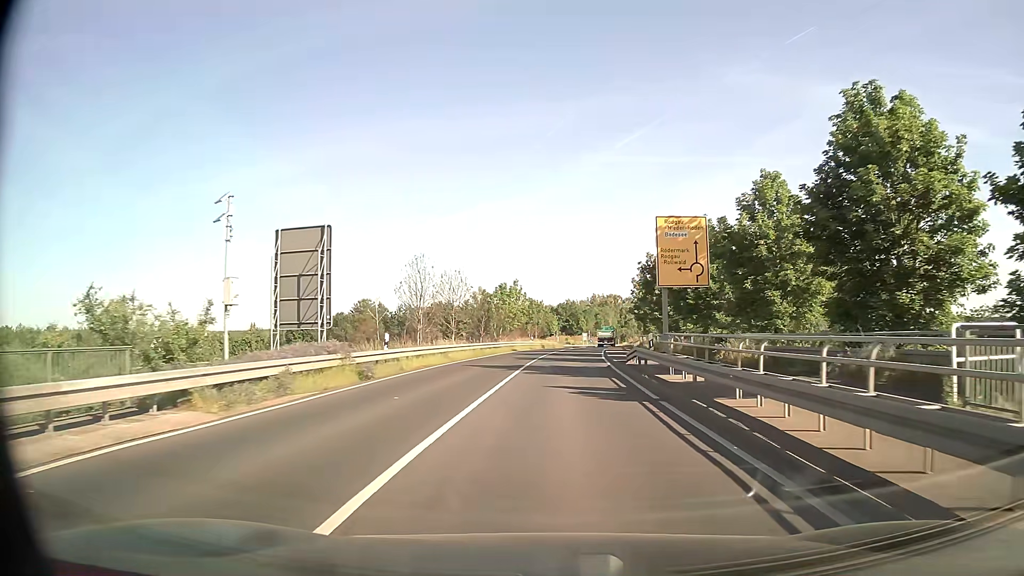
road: secondary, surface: asphalt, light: Day
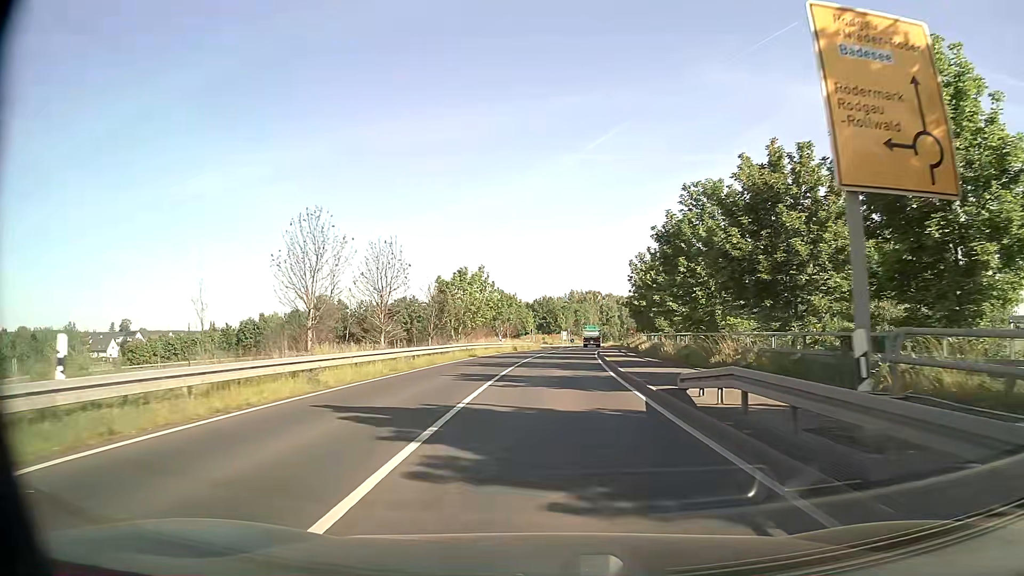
(+0.2, +15.9) m; +2°
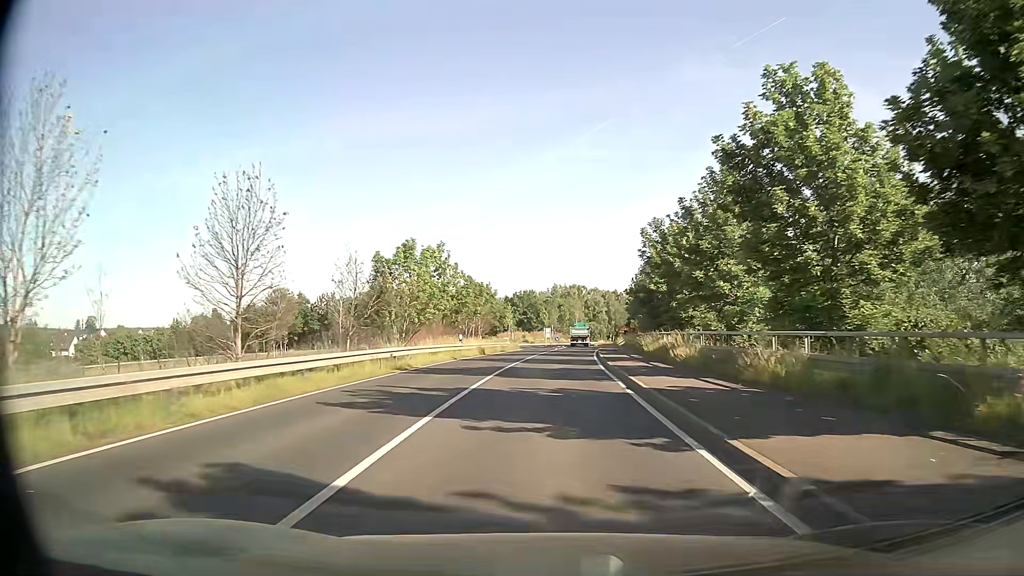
(+0.2, +15.4) m; +1°
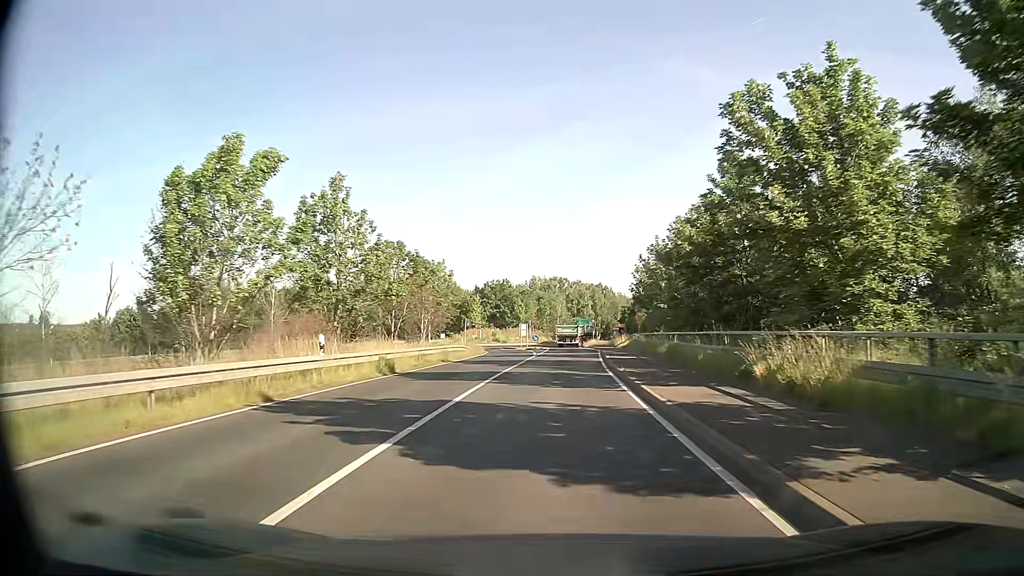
(+0.5, +21.7) m; +2°
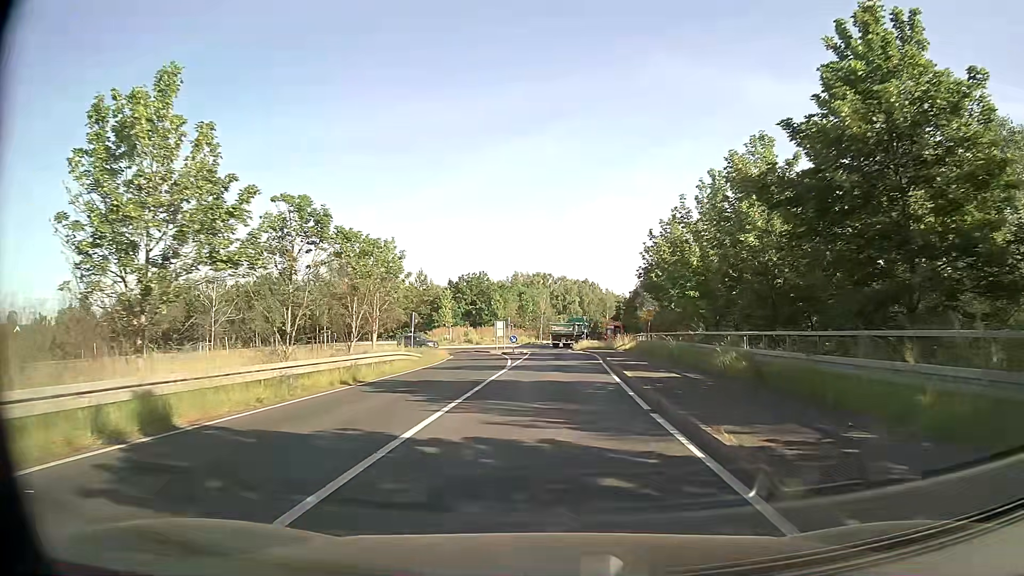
(+0.1, +13.7) m; +1°
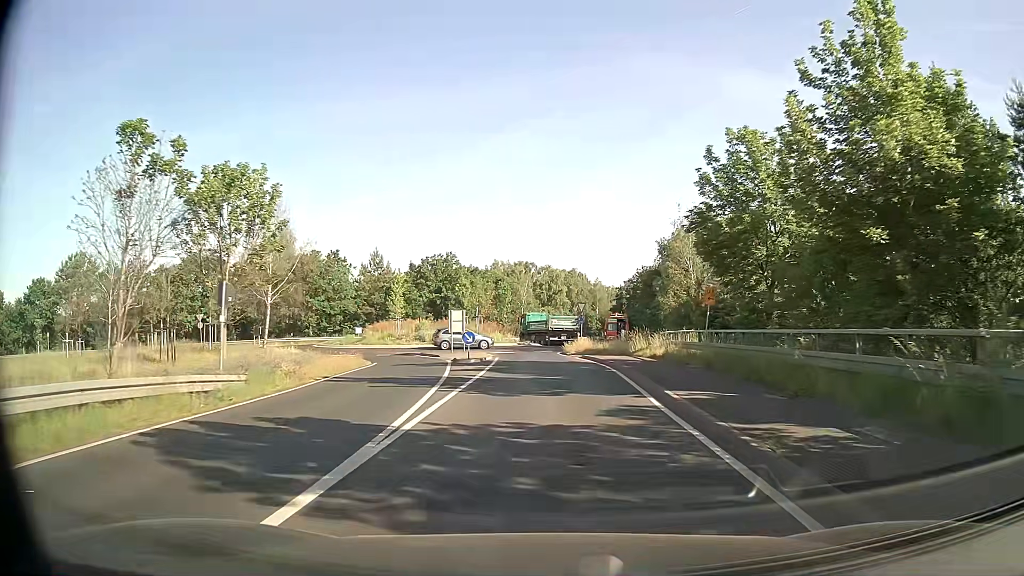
(+0.3, +19.2) m; +2°
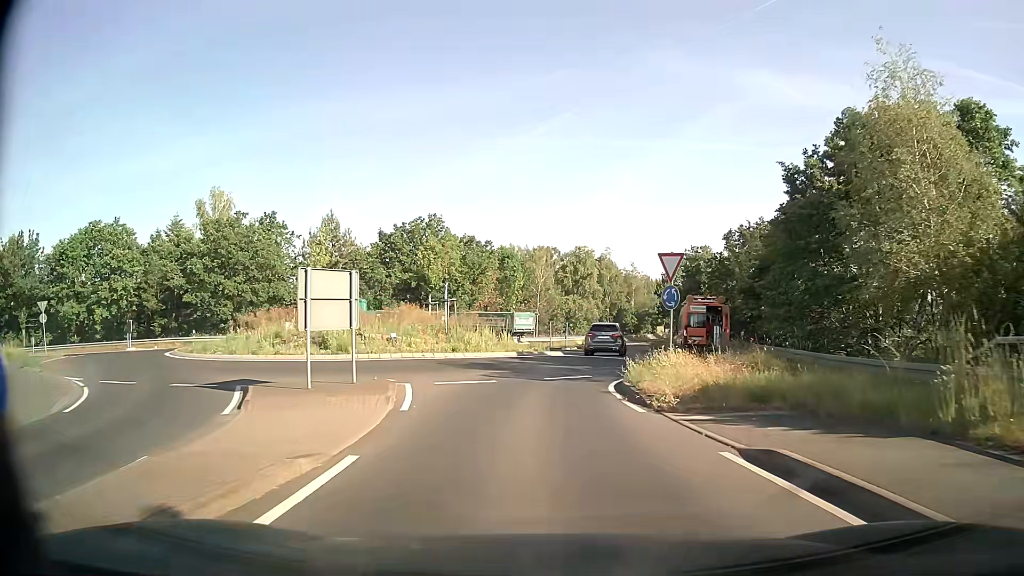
(-0.2, +26.5) m; -2°
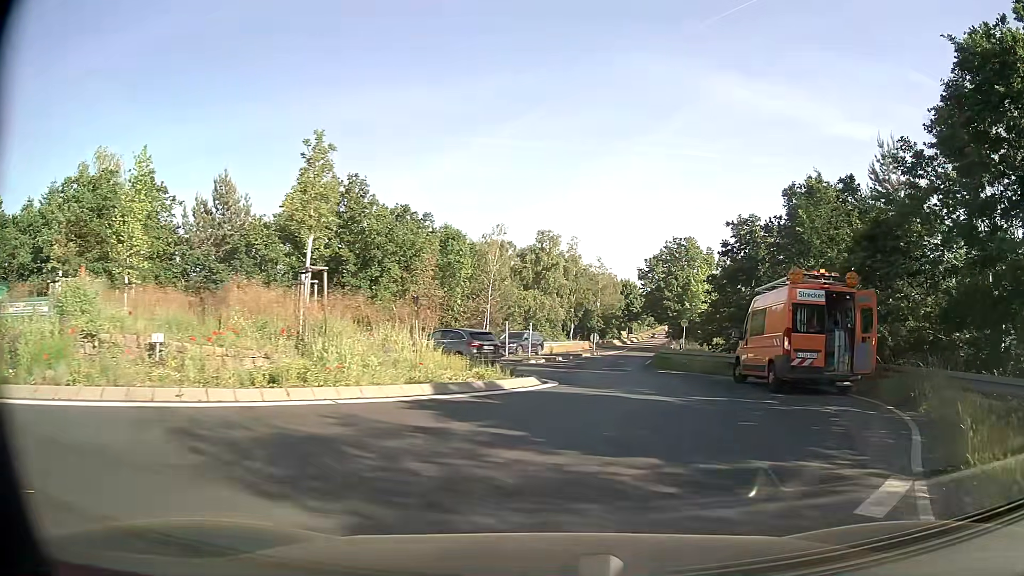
(-0.2, +15.7) m; +3°
(+2, +10) (+2, +20) (-2, +28) (-12, +31) (-22, +29) (-31, +27) (-41, +27) (-51, +25) (-61, +21) (-70, +17) m
